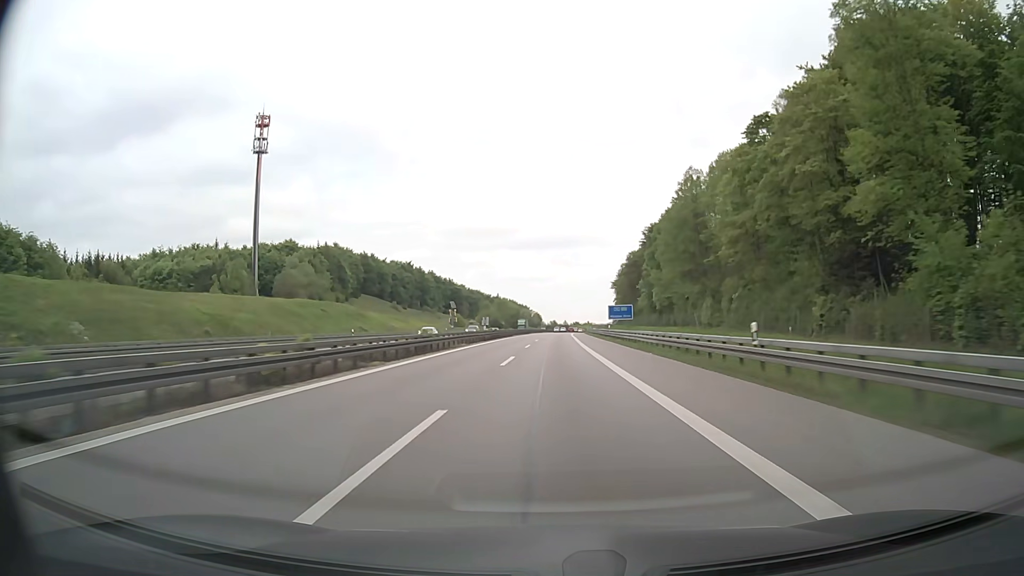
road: motorway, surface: asphalt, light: Day
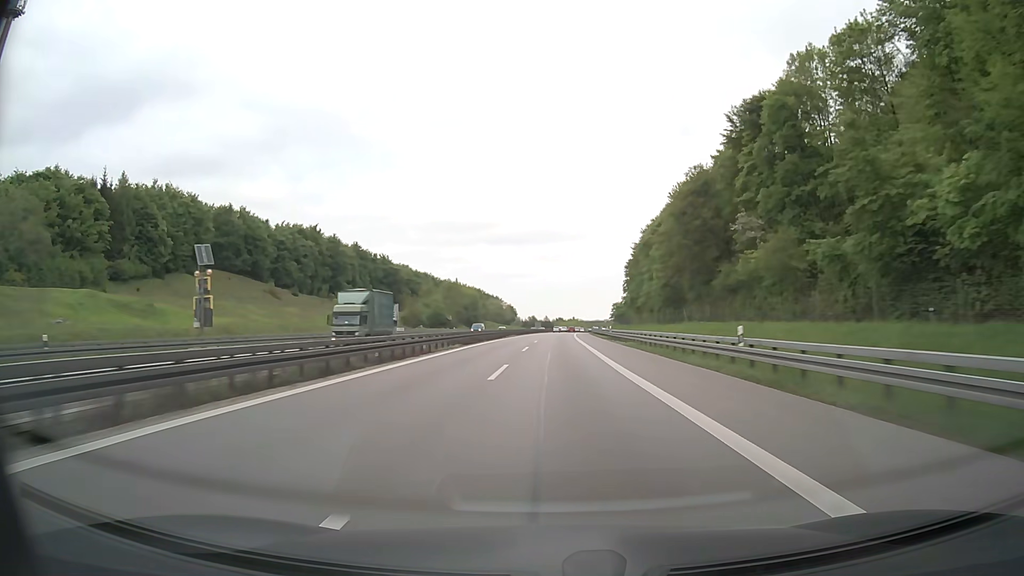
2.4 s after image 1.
(+1.5, +95.5) m; +2°
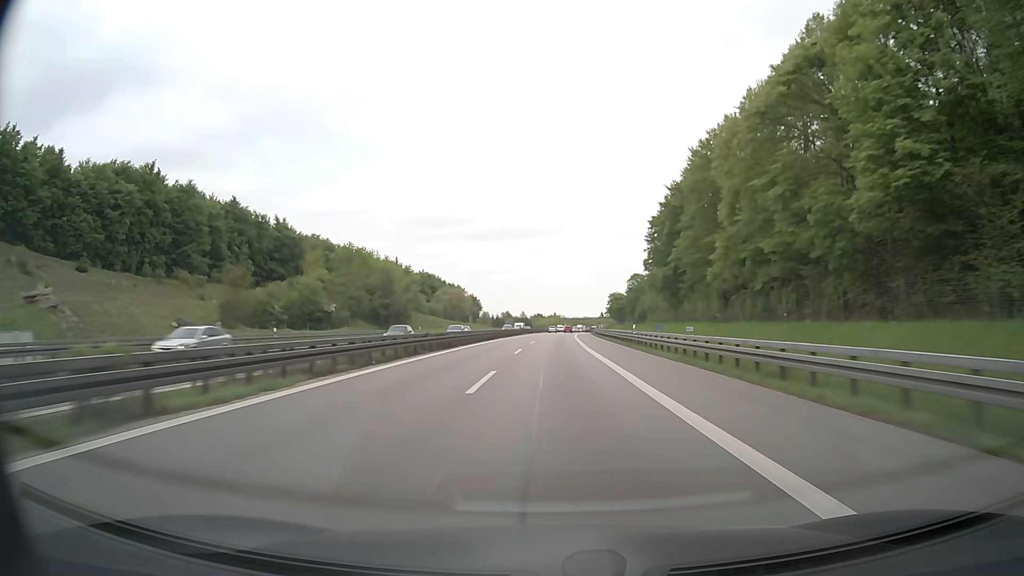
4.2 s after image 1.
(+1.2, +75.2) m; +2°
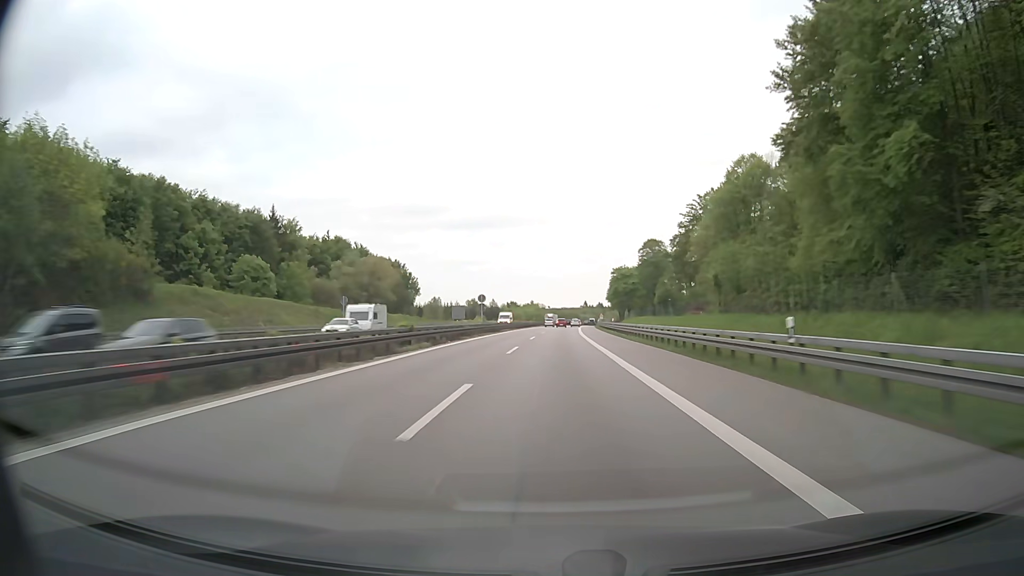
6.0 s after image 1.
(+1.4, +77.5) m; +2°
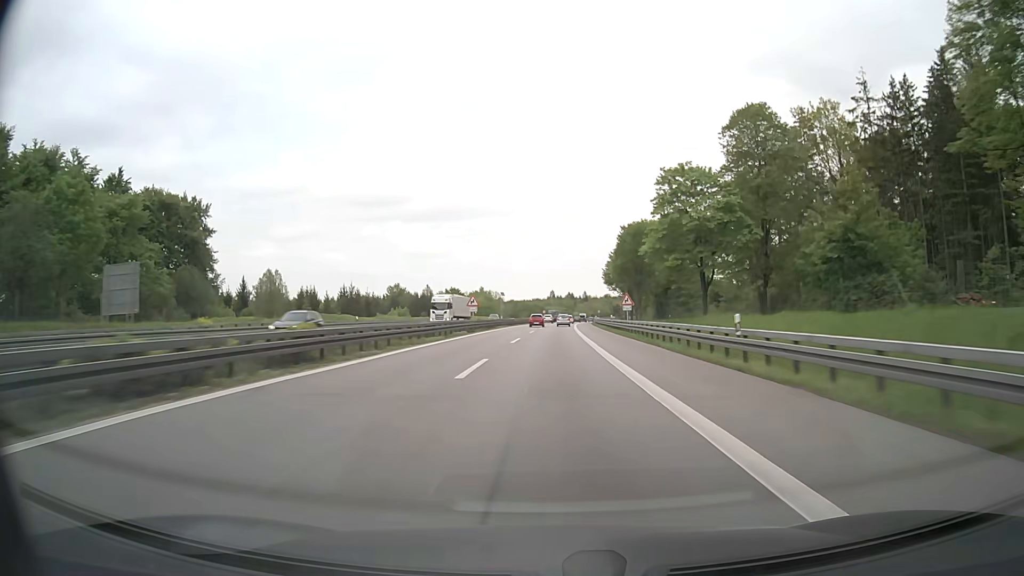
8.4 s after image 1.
(+2.9, +99.9) m; +3°
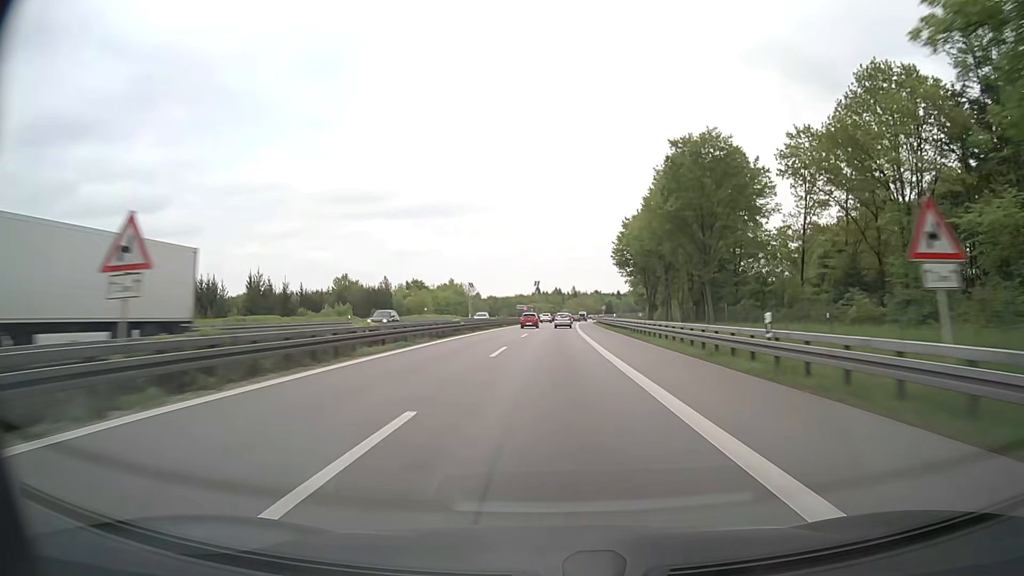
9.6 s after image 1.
(+0.6, +46.4) m; +1°
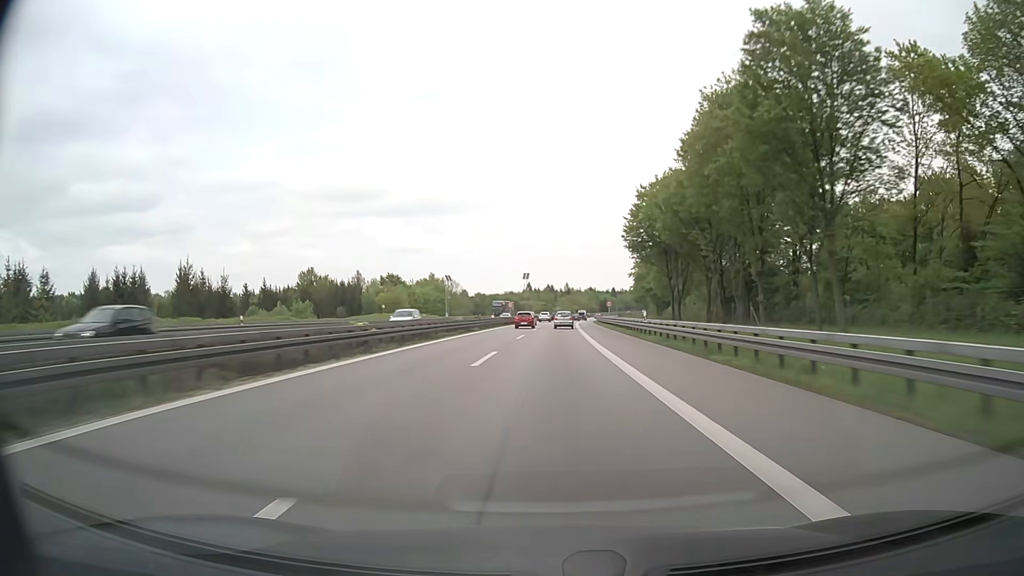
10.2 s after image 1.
(+0.1, +22.2) m; +1°
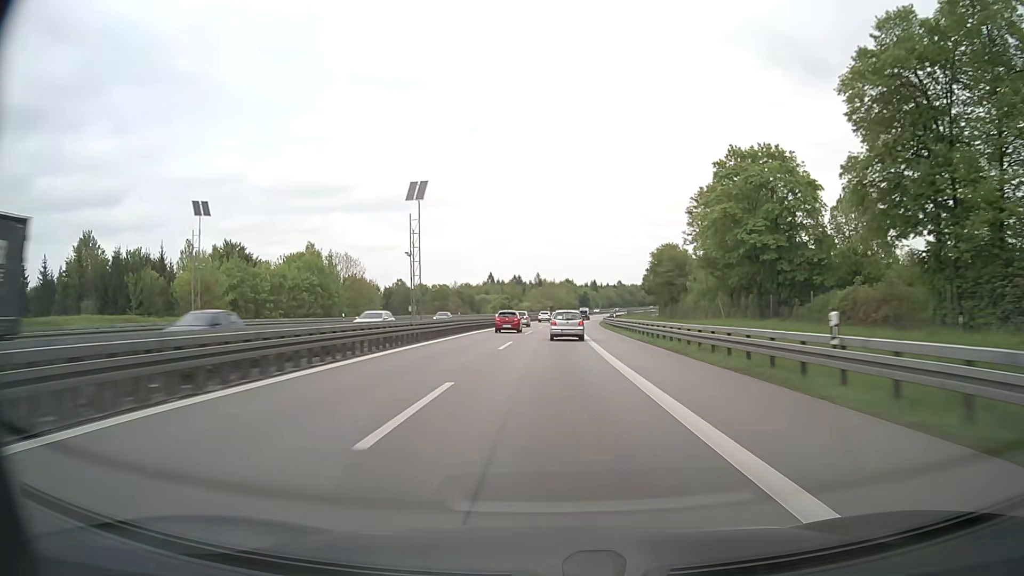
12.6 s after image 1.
(+1.9, +81.2) m; +3°
(0, +10) (0, +20) (0, +30) (0, +40) (0, +50) (+1, +60) (+1, +70) (+1, +80) (+2, +90) (+2, +100) m
